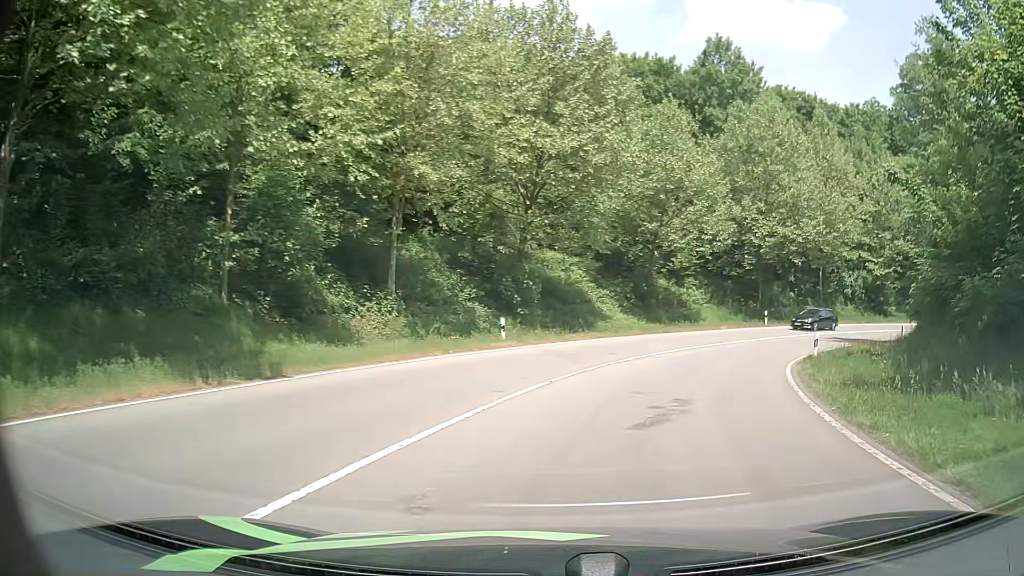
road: primary_link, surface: asphalt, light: Day
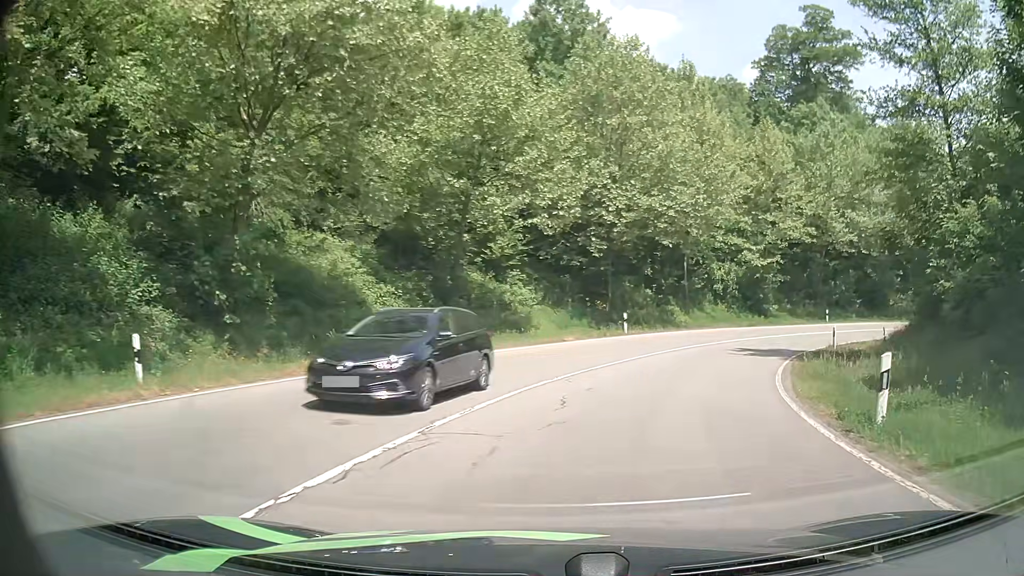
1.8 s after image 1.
(+1.9, +13.7) m; +16°
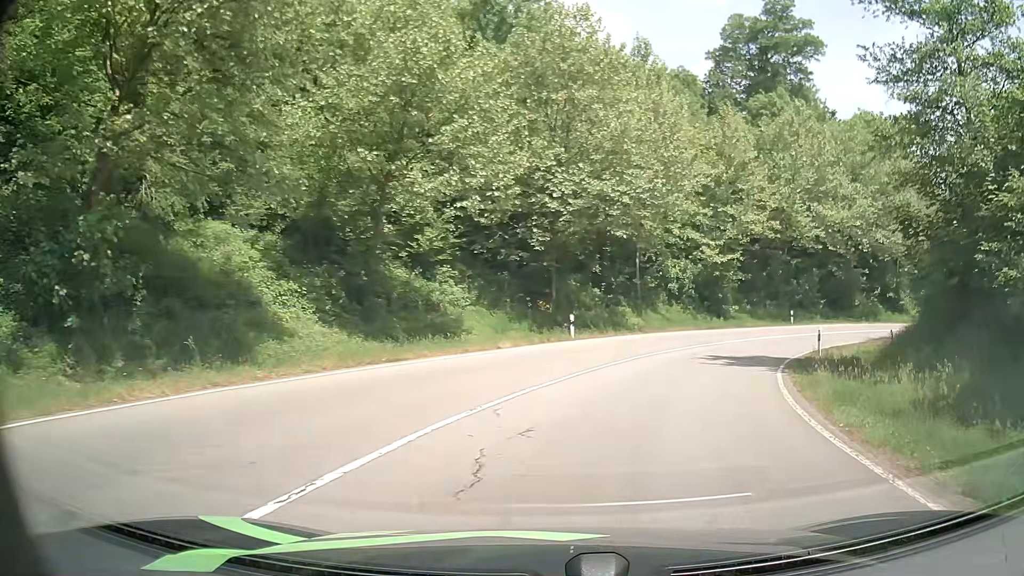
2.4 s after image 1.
(+0.1, +4.6) m; +4°
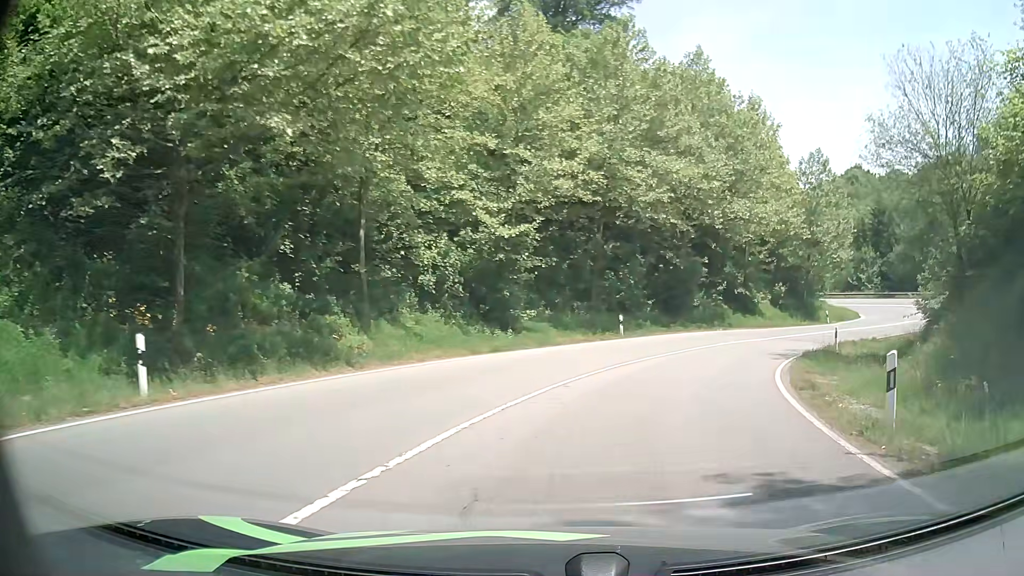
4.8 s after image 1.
(+3.3, +18.3) m; +19°
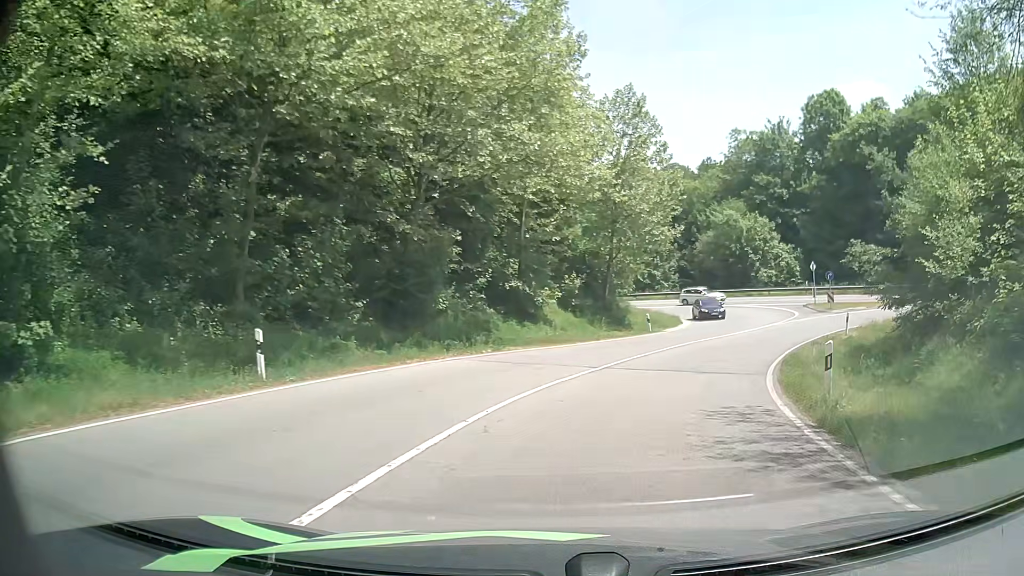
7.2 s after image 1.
(+3.6, +18.6) m; +22°
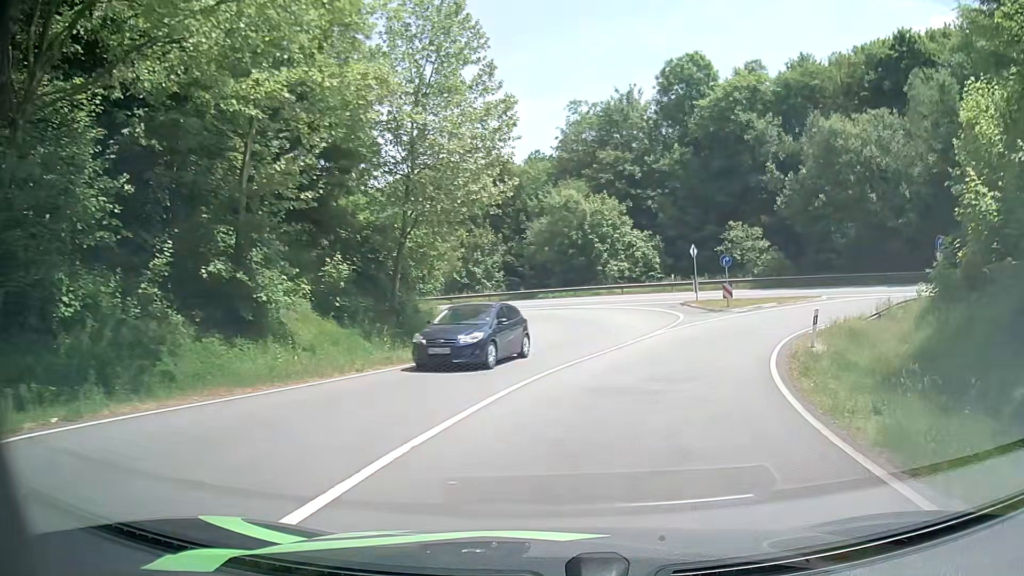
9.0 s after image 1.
(+2.0, +14.2) m; +14°
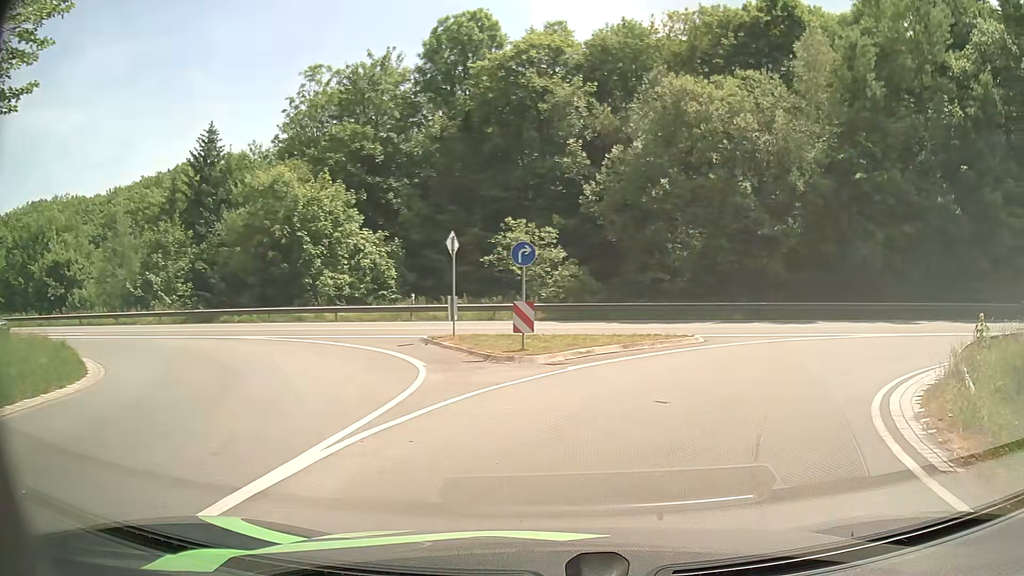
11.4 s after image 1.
(+3.1, +17.5) m; +22°
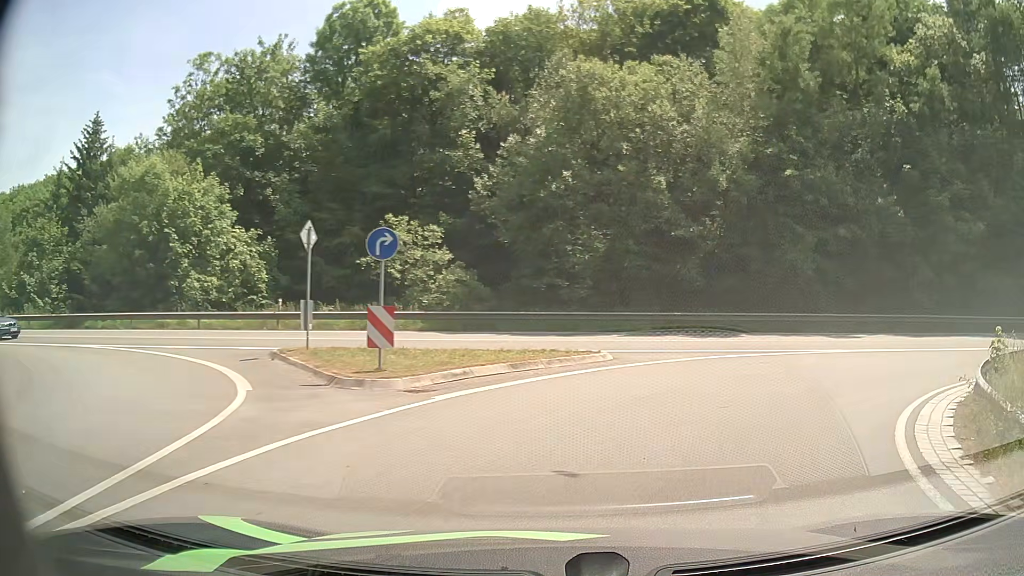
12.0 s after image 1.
(+0.3, +3.8) m; +9°
